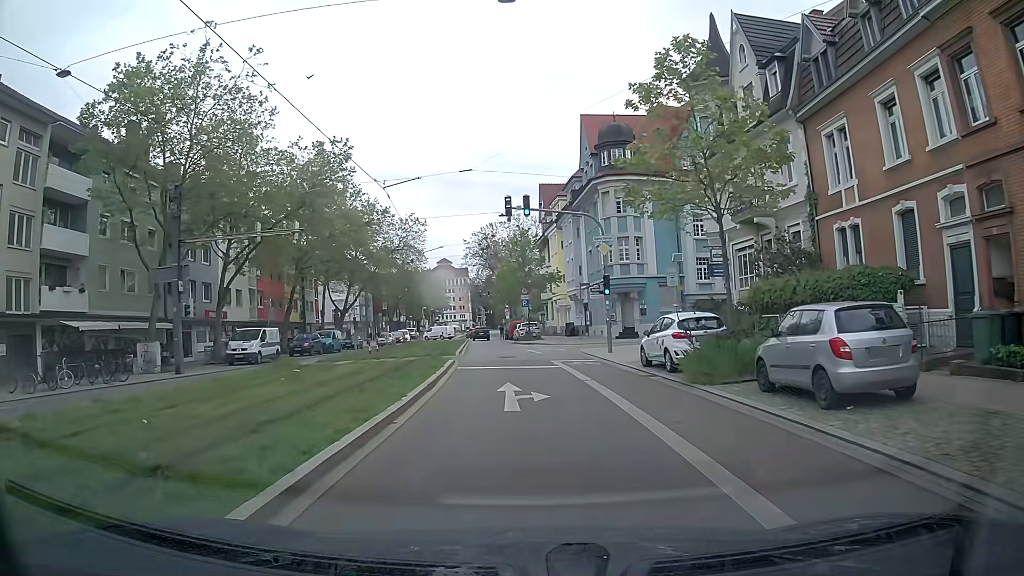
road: tertiary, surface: asphalt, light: Day
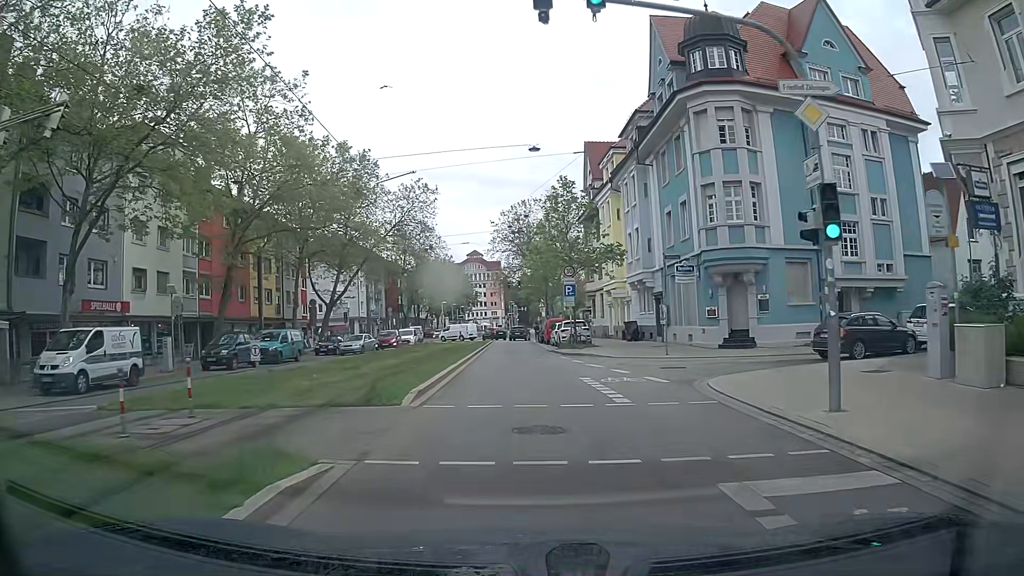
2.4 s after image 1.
(-0.2, +18.4) m; -2°
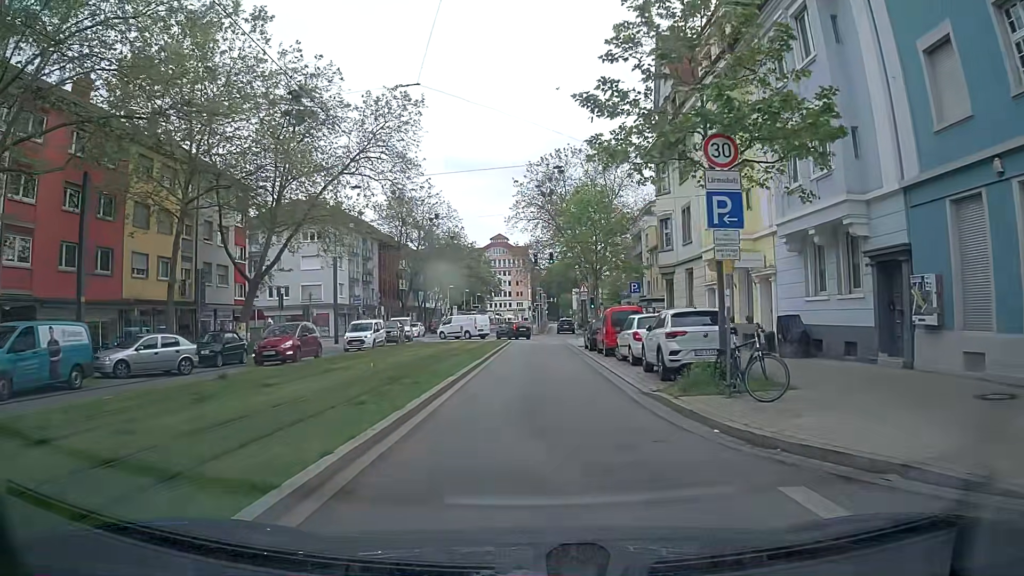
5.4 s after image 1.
(-0.6, +23.2) m; -3°
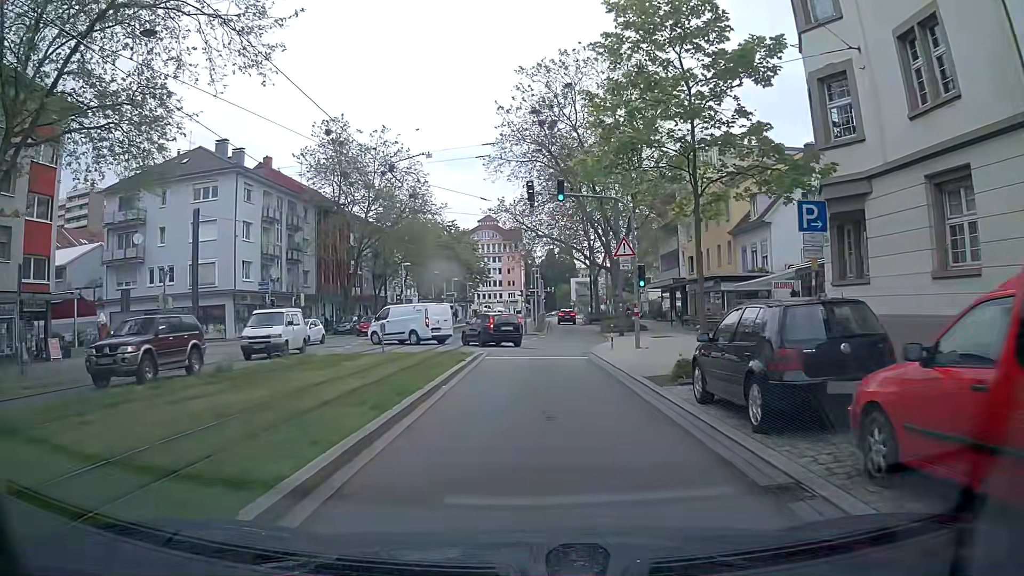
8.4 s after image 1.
(+0.1, +23.2) m; 0°
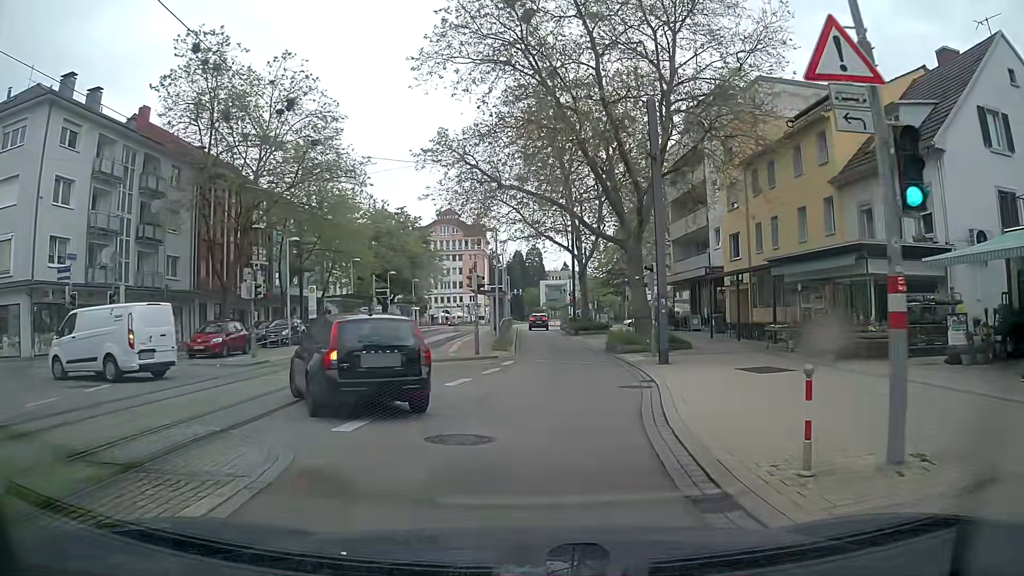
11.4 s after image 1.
(+0.3, +19.3) m; +3°
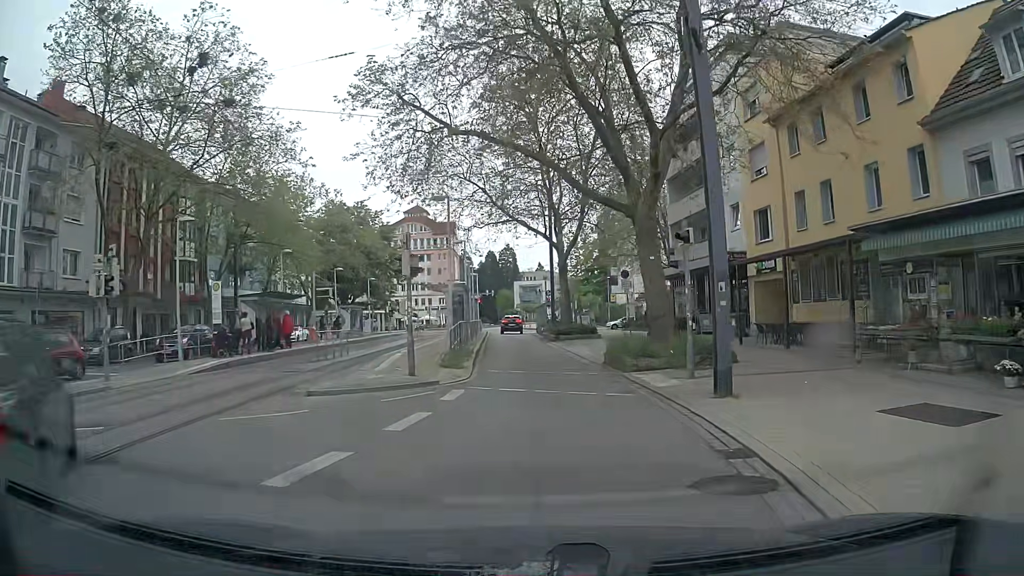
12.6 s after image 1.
(+0.2, +8.6) m; +3°
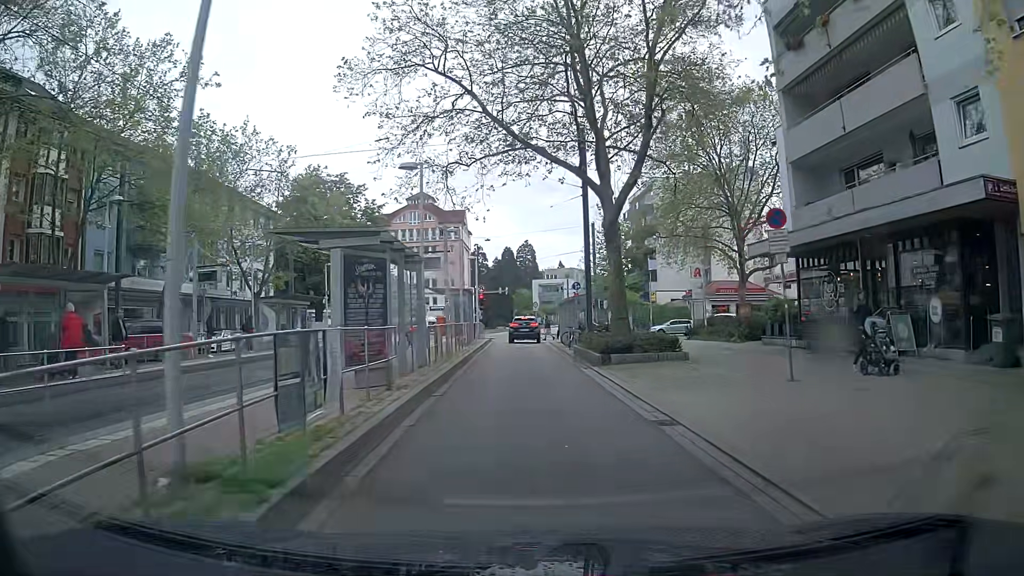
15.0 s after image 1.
(-0.3, +17.7) m; -3°
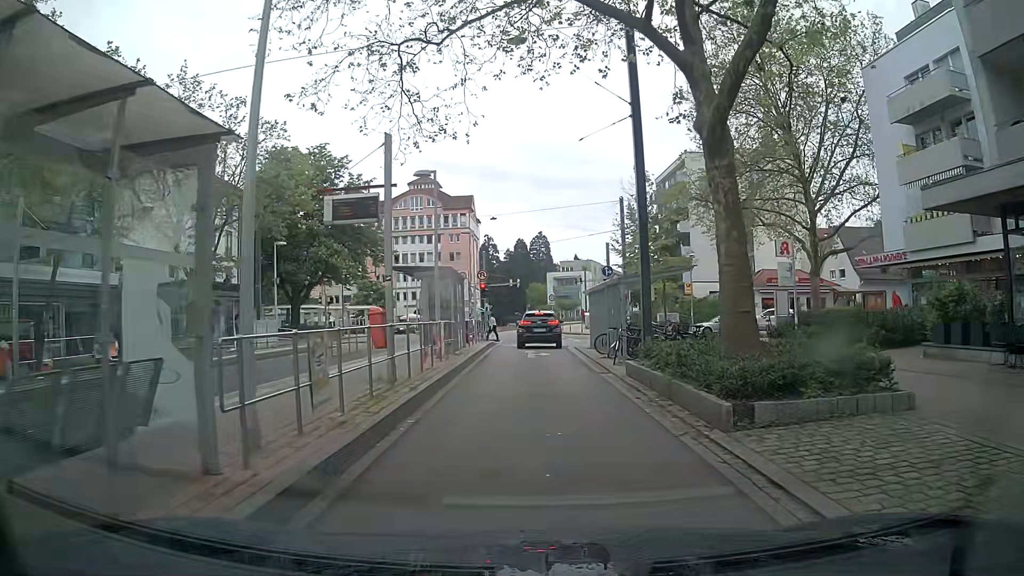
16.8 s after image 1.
(0.0, +11.1) m; -1°
